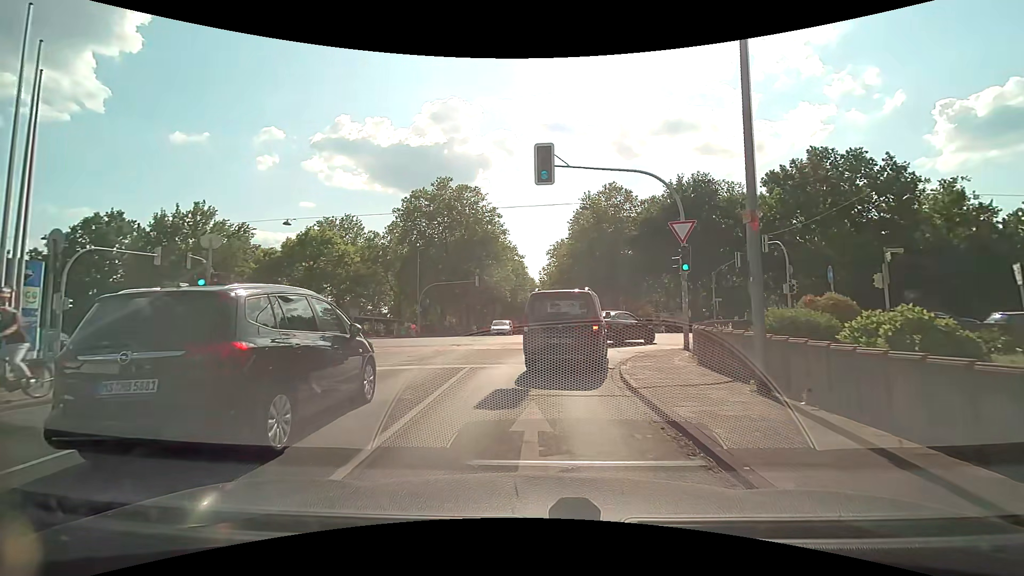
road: unclassified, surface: asphalt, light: Day
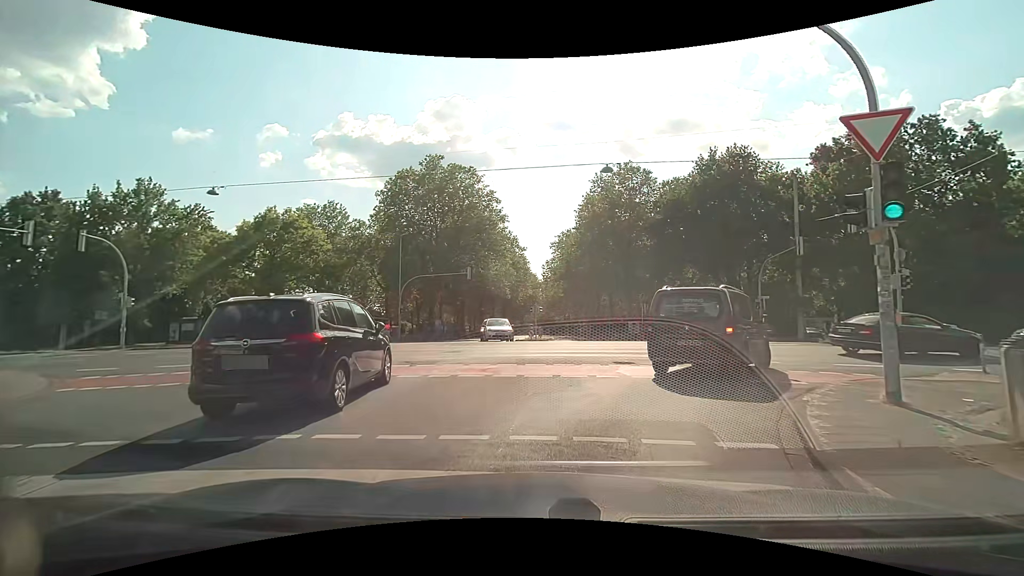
(0.0, +8.7) m; -2°
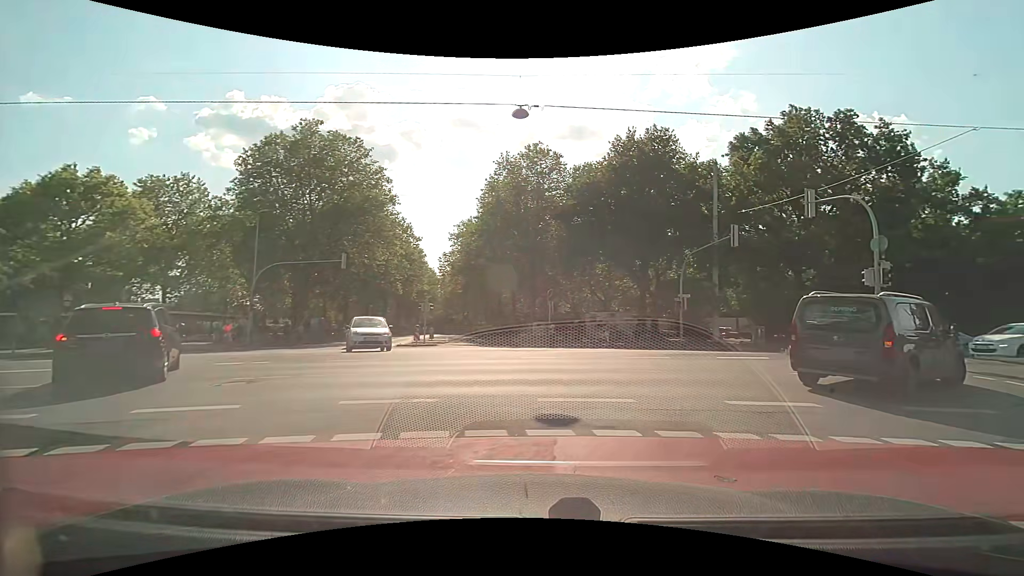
(+0.6, +7.2) m; +12°
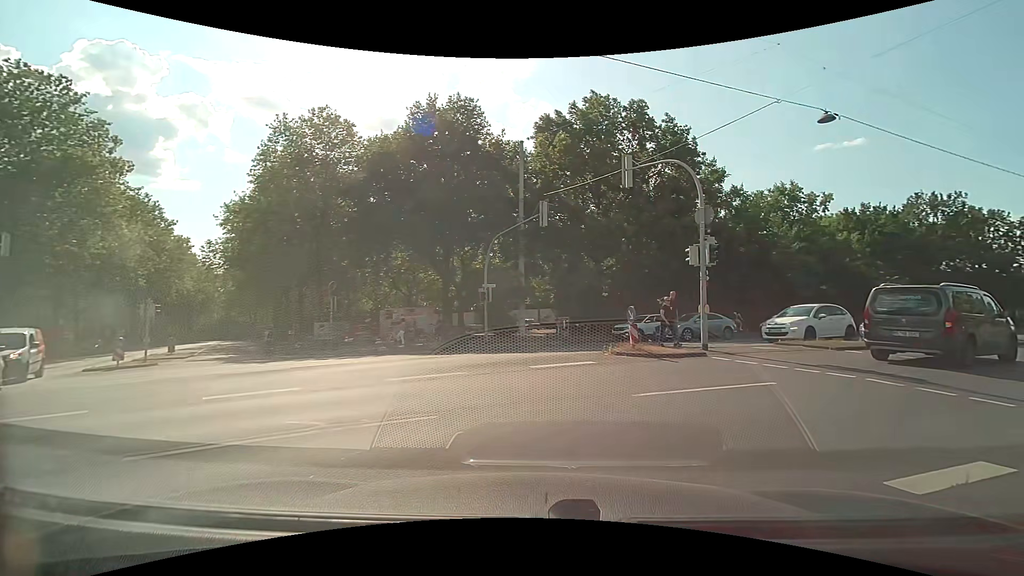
(+1.1, +5.7) m; +22°
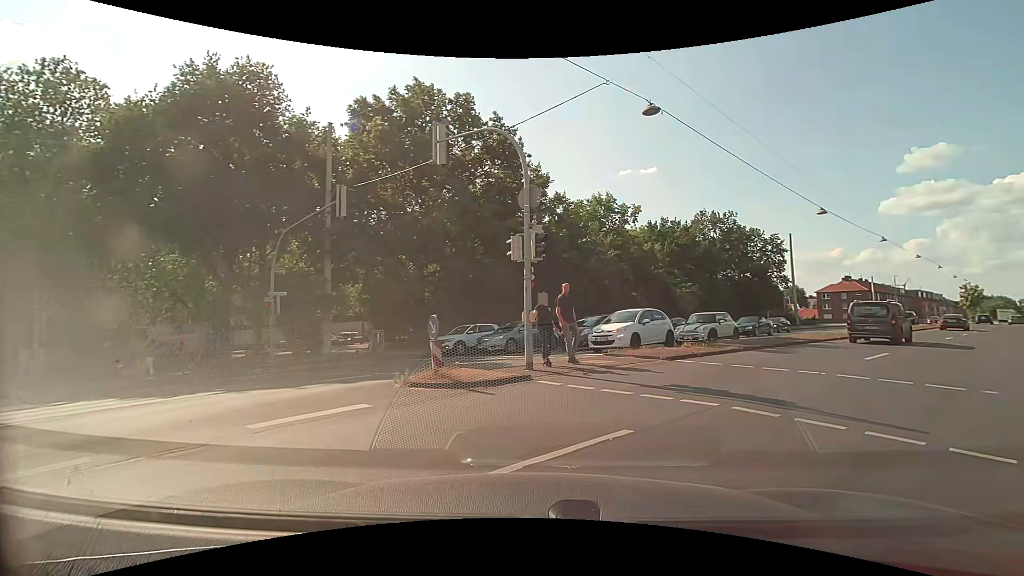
(+0.6, +3.9) m; +17°
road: primary
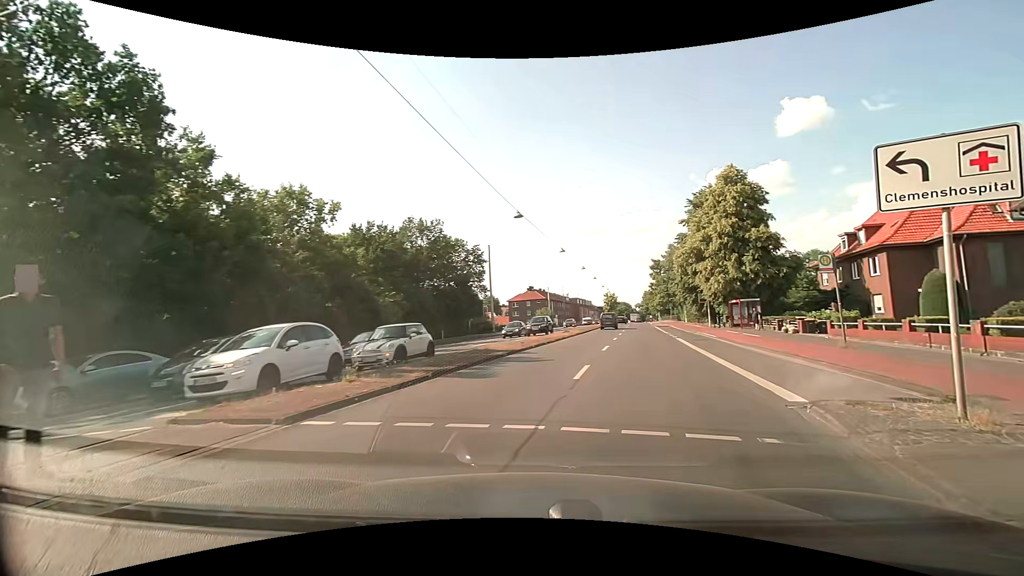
(+2.0, +6.3) m; +34°
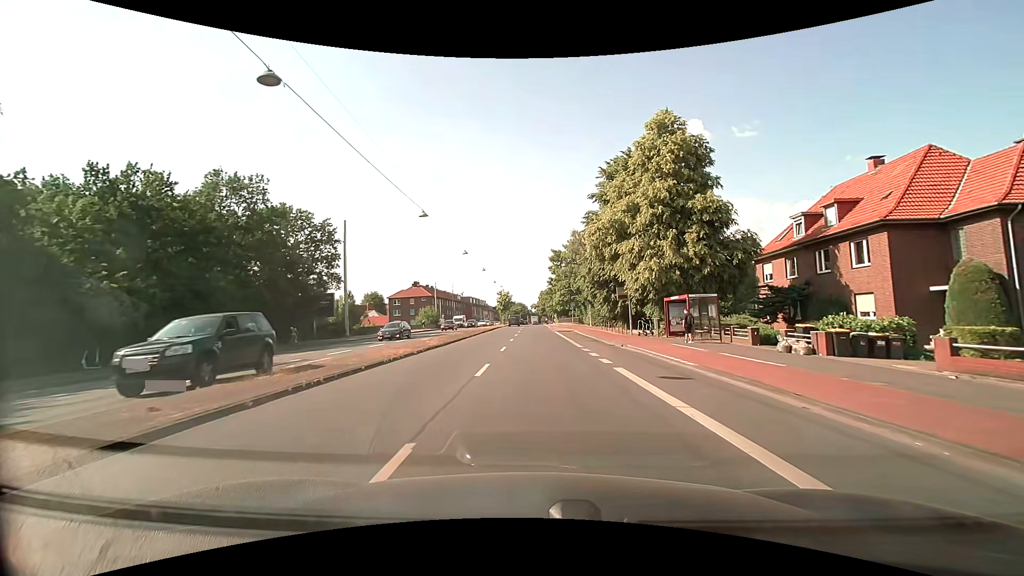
(+3.3, +18.0) m; +12°
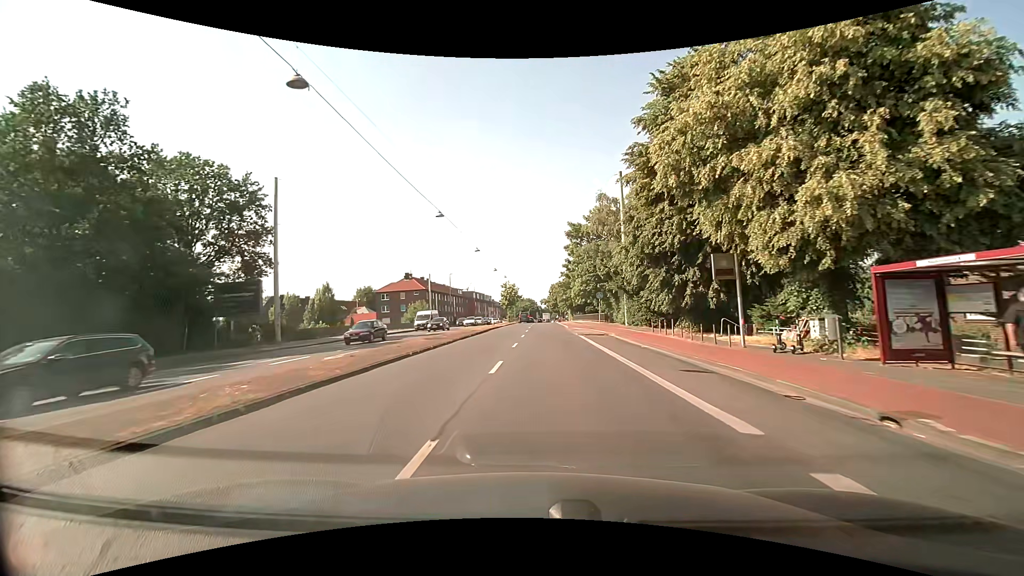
(-0.2, +18.8) m; -1°
(0, +10) (-1, +20) (-1, +30) (-2, +40) (-2, +50) (-2, +60) (-2, +70) (-2, +80) (-2, +90) (-2, +100) m
